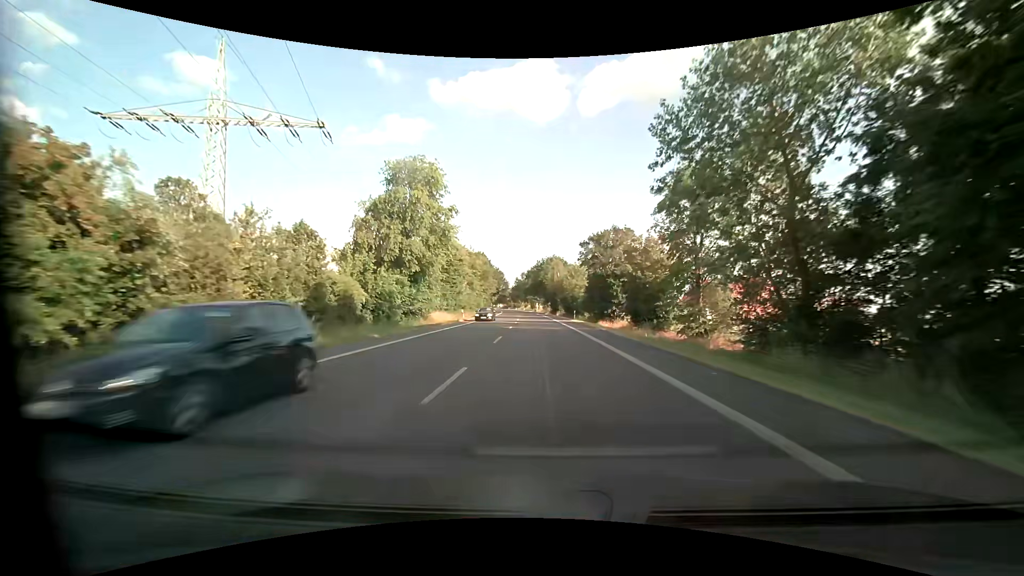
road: primary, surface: asphalt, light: Day
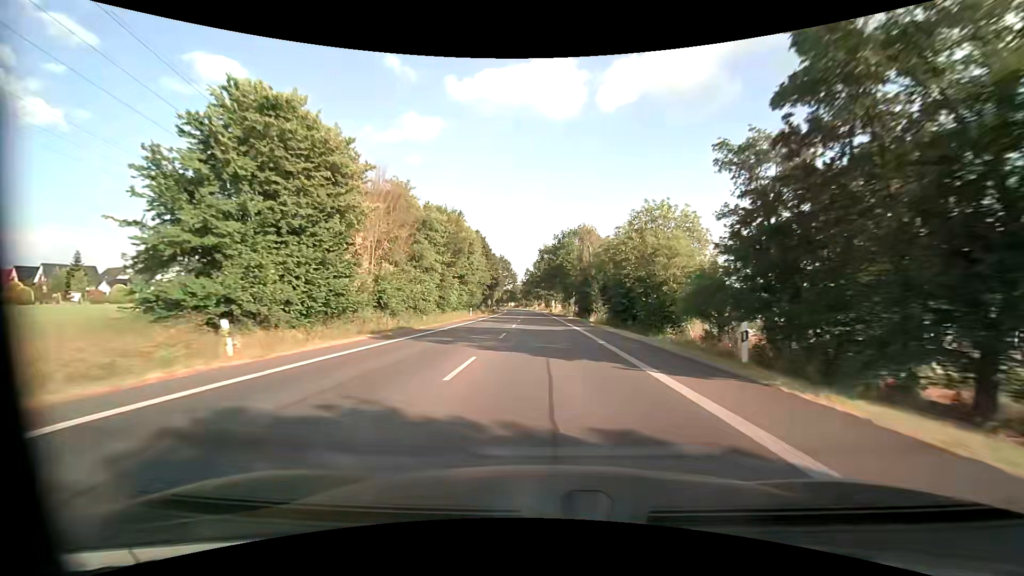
(-0.6, +45.0) m; -2°
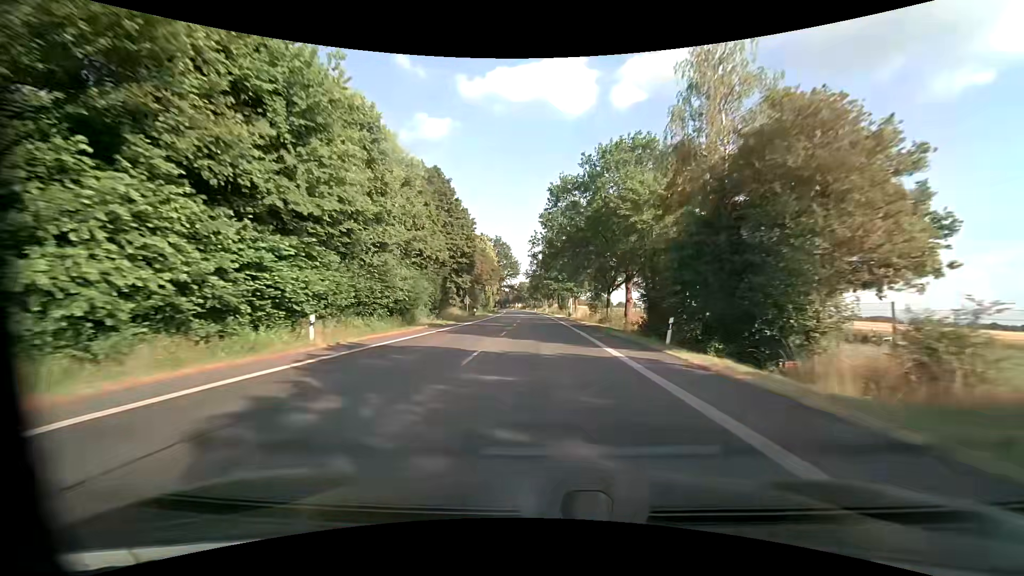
(-0.2, +45.0) m; -1°
(0, +10) (0, +20) (0, +30) (0, +40) (-1, +50) (-1, +60) (-1, +70) (-1, +80) (-2, +90) (-2, +100) m
